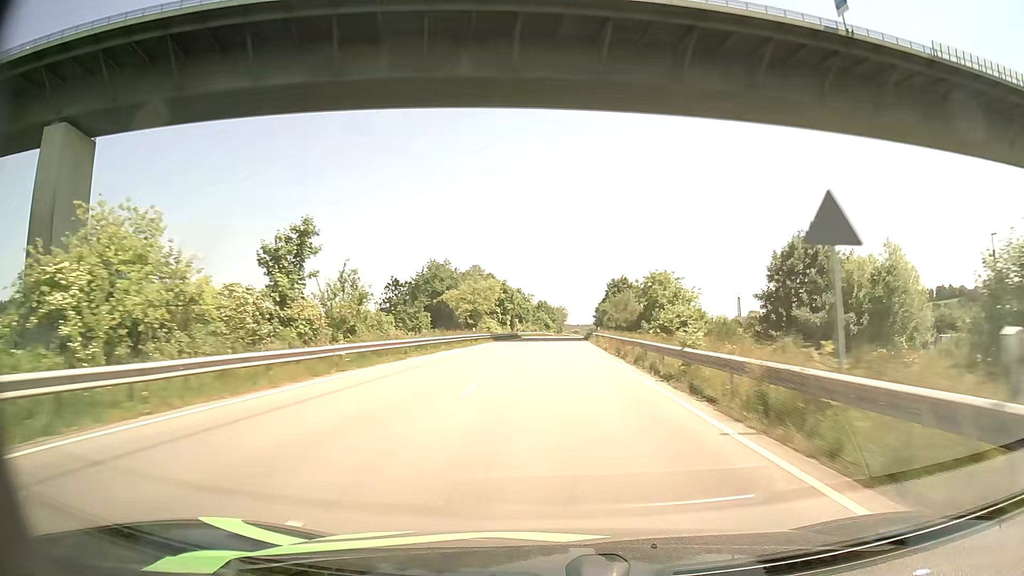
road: primary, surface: asphalt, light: Day
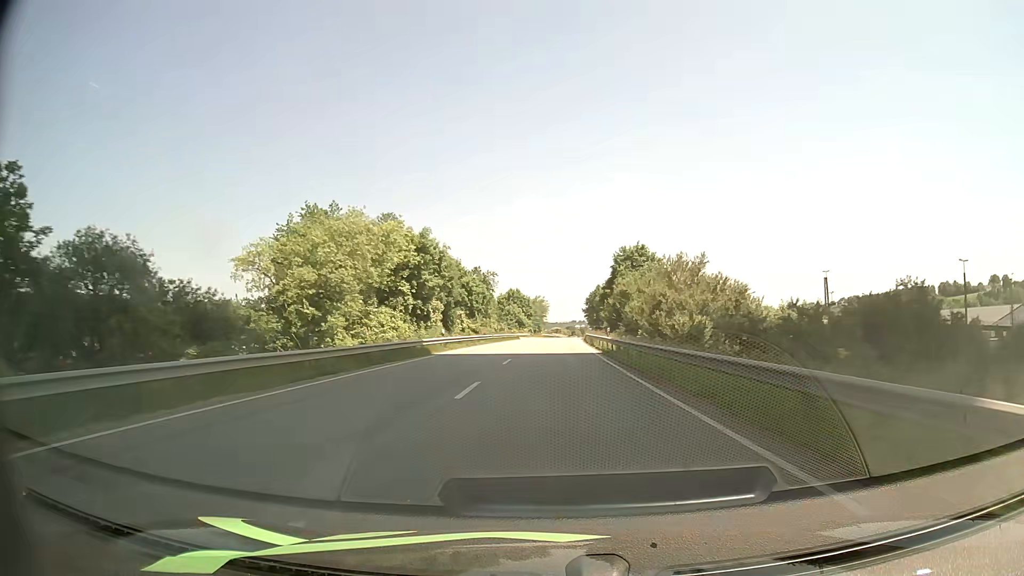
(+1.0, +60.3) m; +2°
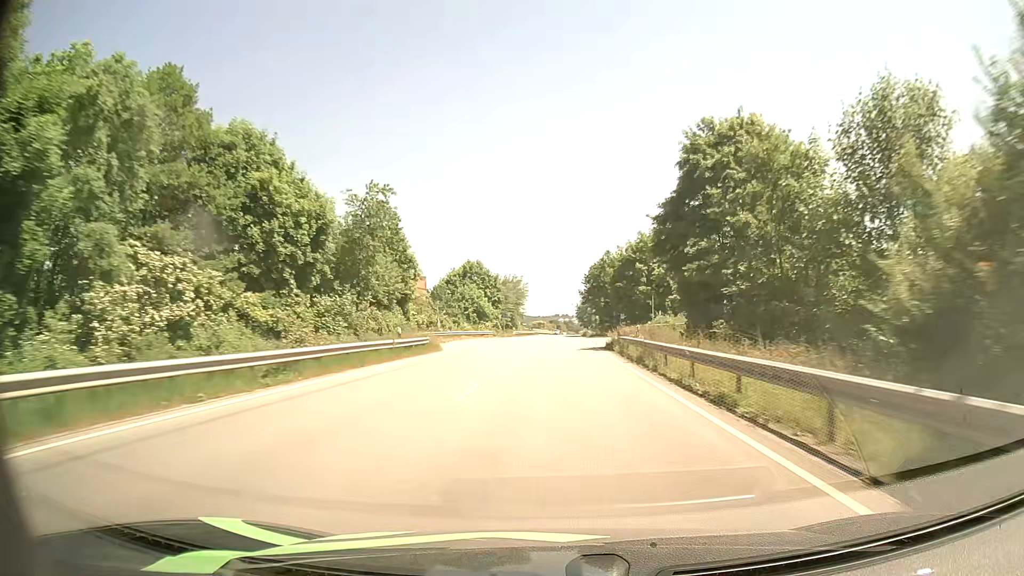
(+0.6, +61.0) m; +1°
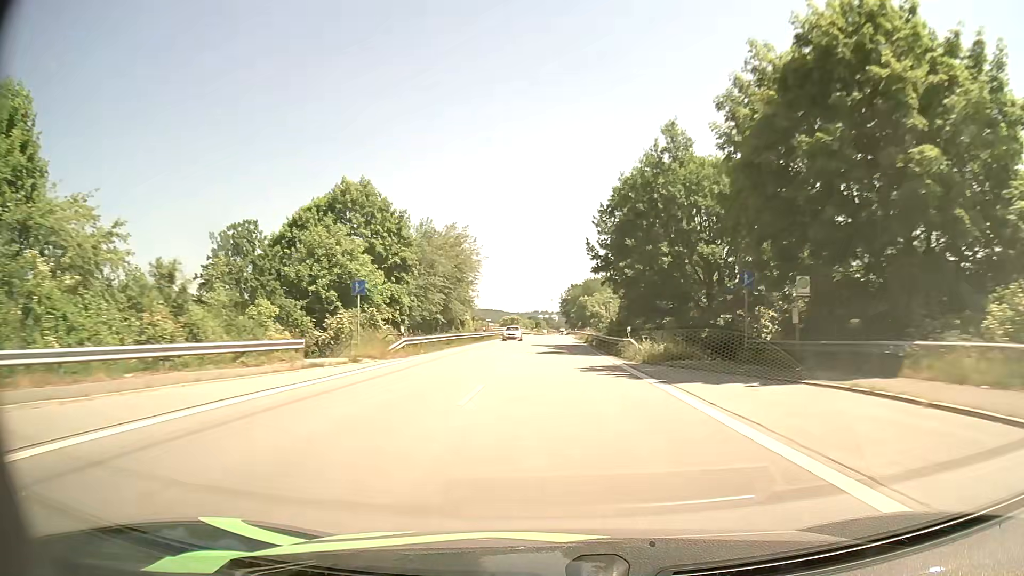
(+0.8, +60.8) m; +2°
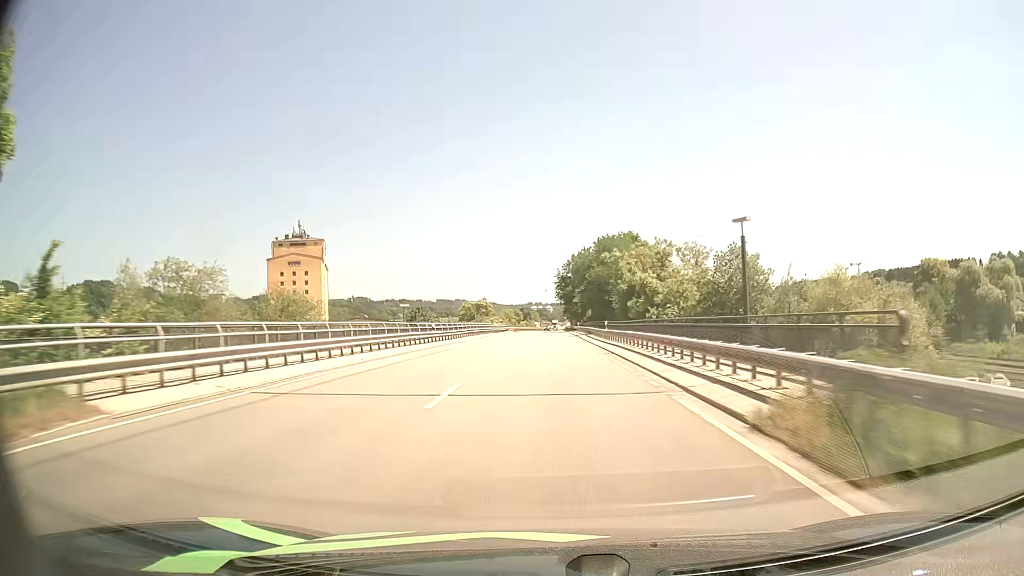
(+0.7, +73.2) m; +1°
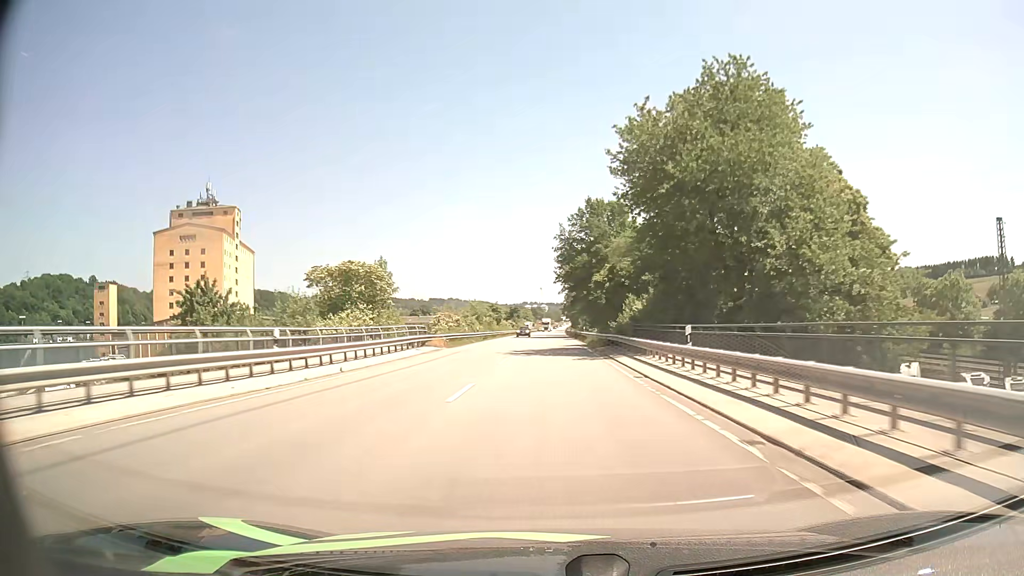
(0.0, +70.6) m; 0°
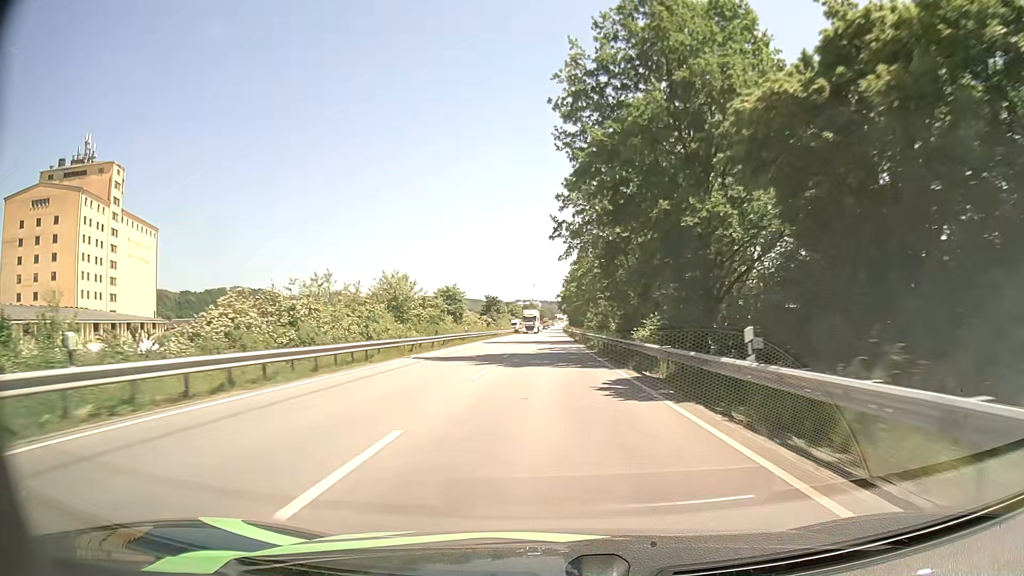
(0.0, +55.6) m; 0°
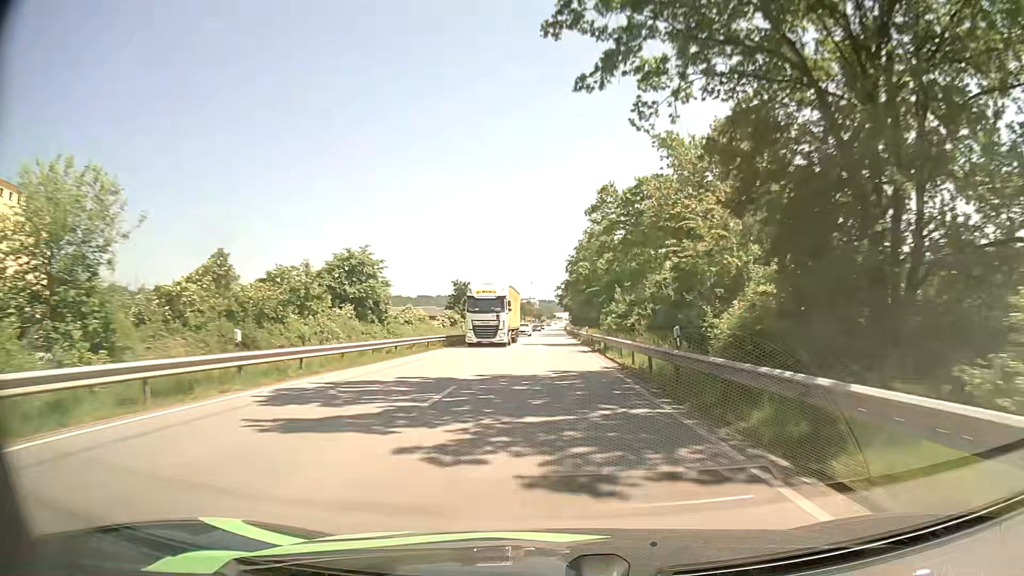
(+0.2, +41.8) m; 0°
(0, +10) (0, +20) (0, +30) (0, +40) (0, +50) (0, +60) (0, +70) (0, +80) (0, +90) (0, +100) m
